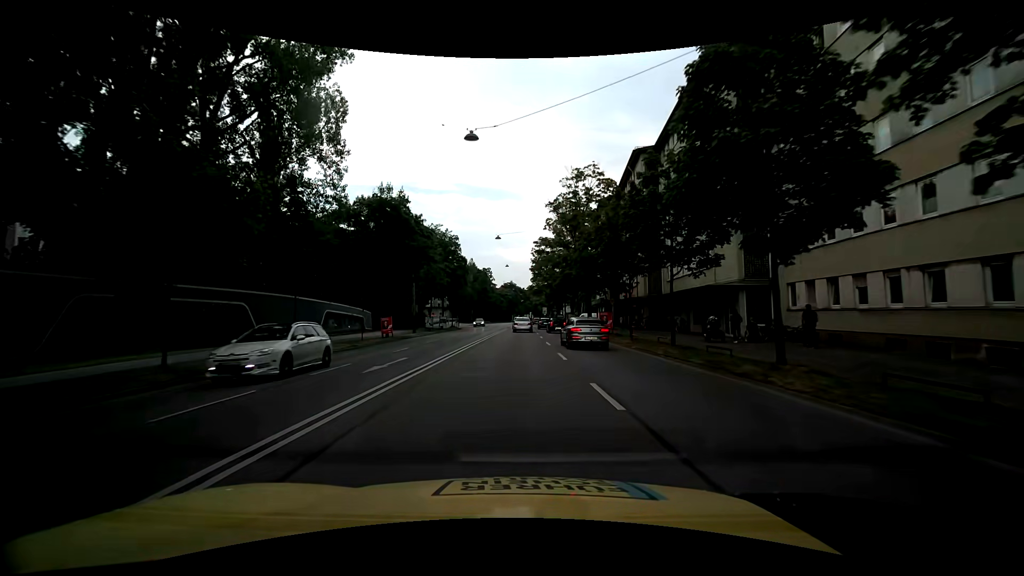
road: primary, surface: asphalt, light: Day
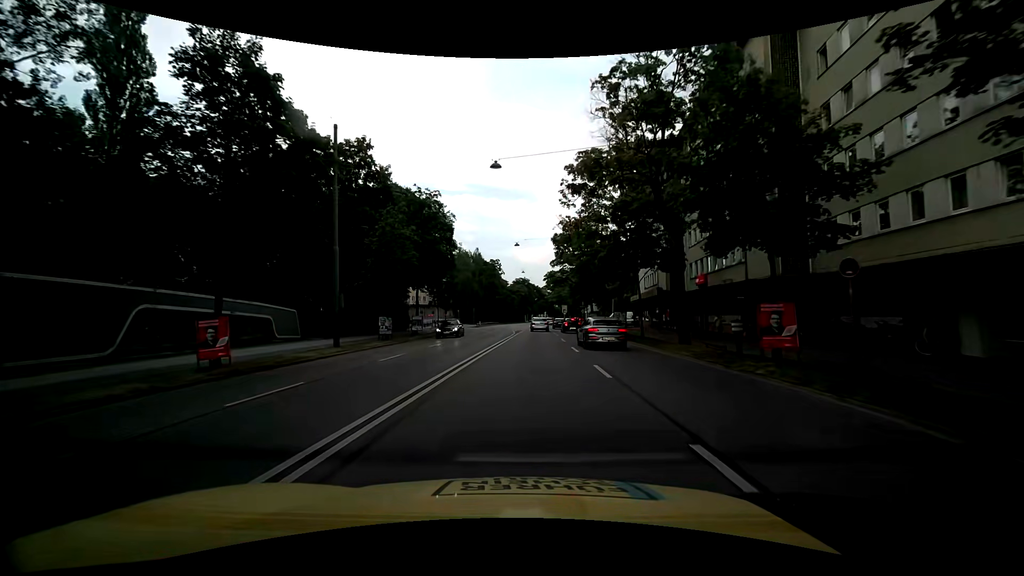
(-0.2, +23.0) m; -2°
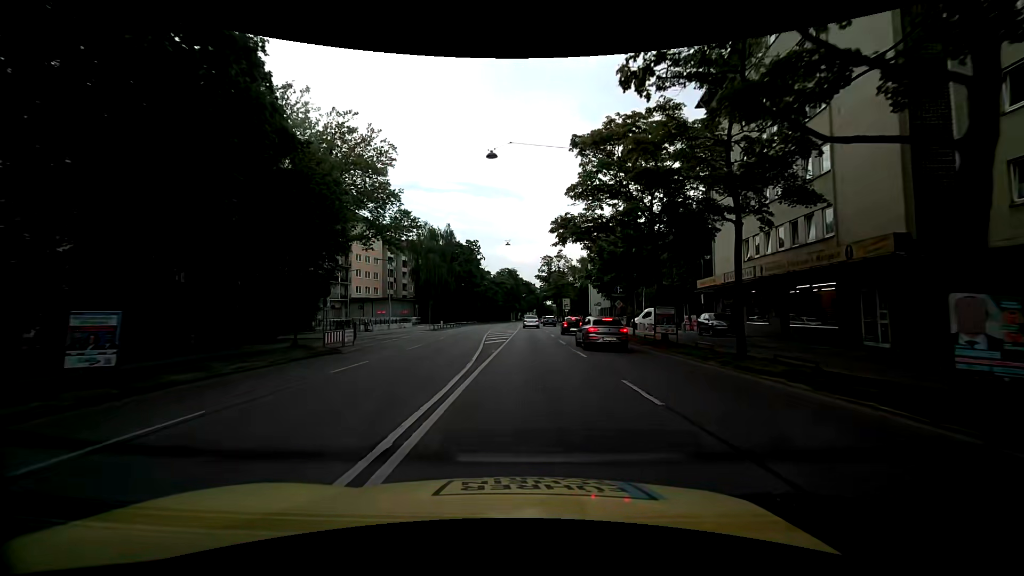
(+0.6, +30.7) m; +2°
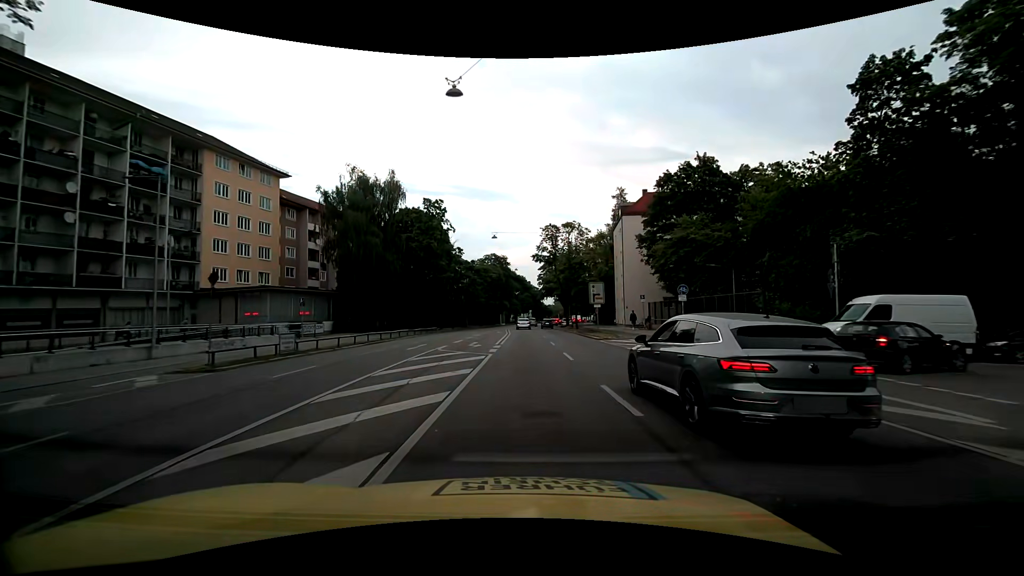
(+0.6, +37.1) m; +1°
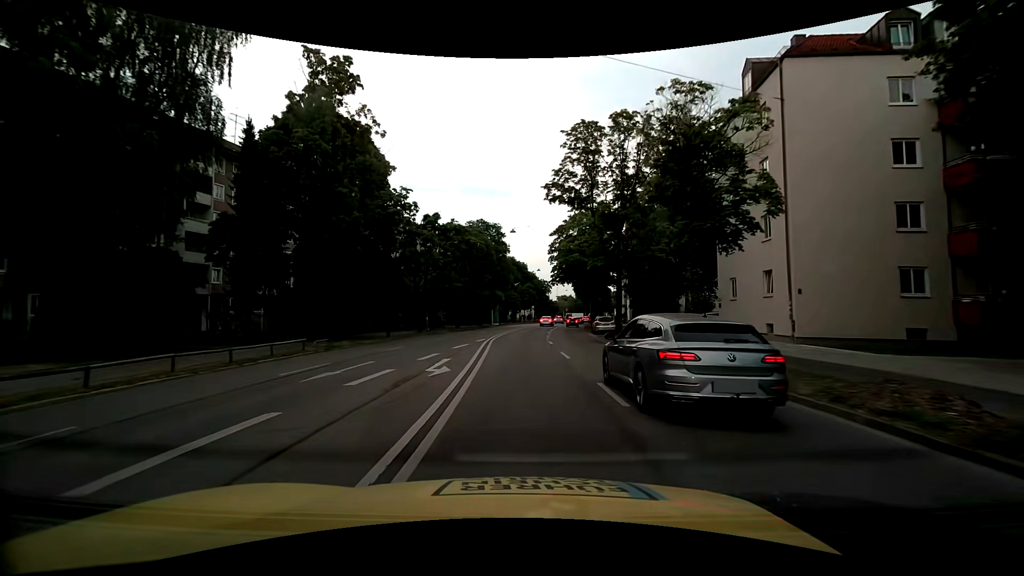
(-0.3, +35.6) m; -1°
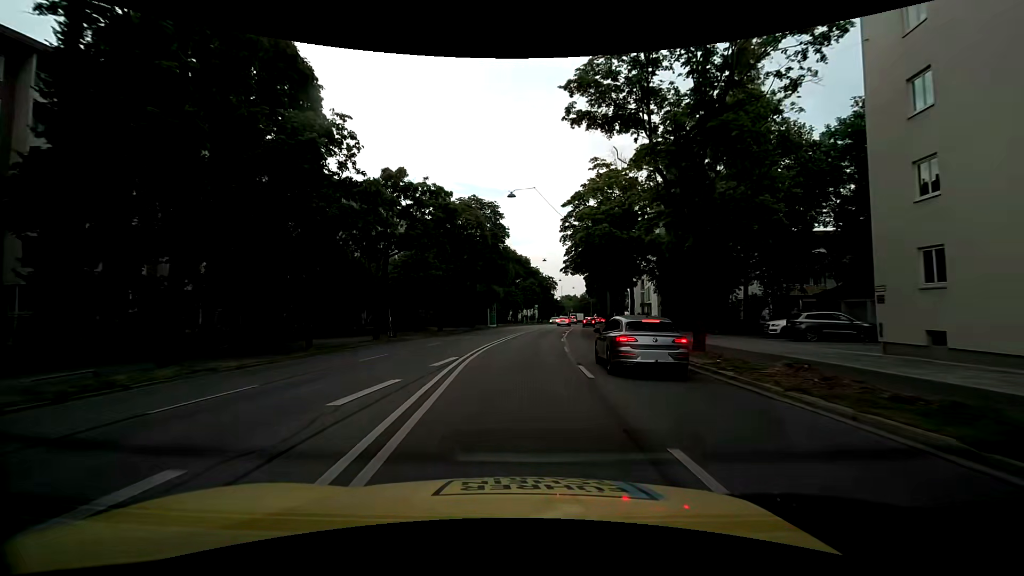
(0.0, +14.3) m; 0°
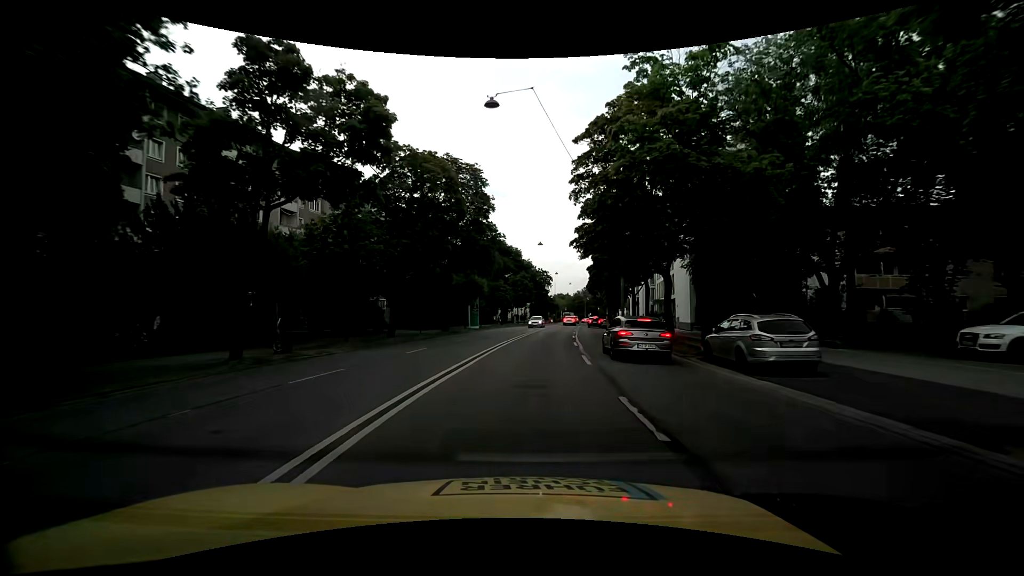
(0.0, +14.7) m; +1°
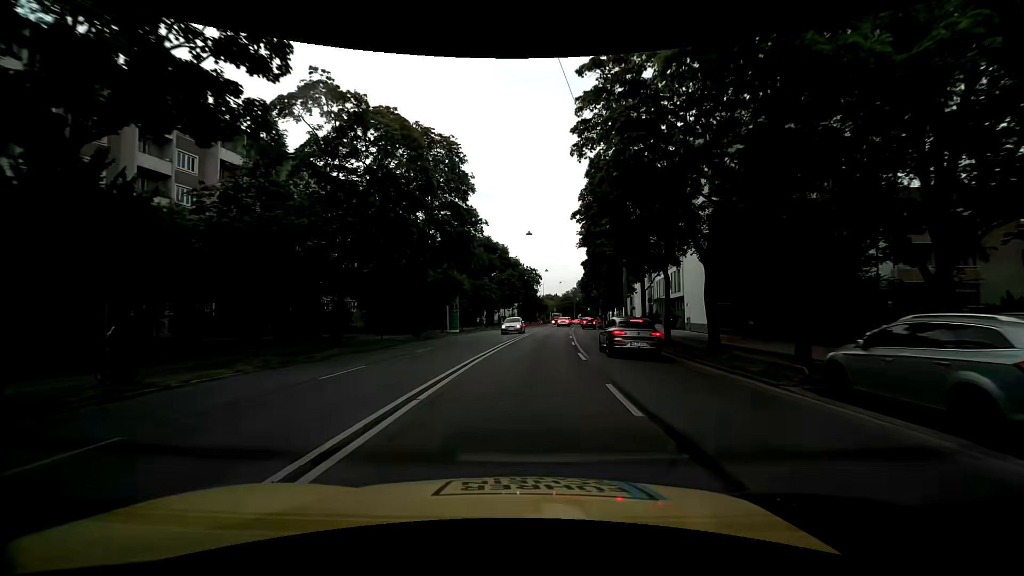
(+0.1, +7.4) m; +1°
(0, +10) (+1, +20) (+1, +30) (+2, +40) (+3, +50) (+4, +60) (+5, +70) (+7, +80) (+8, +90) (+10, +99) m
